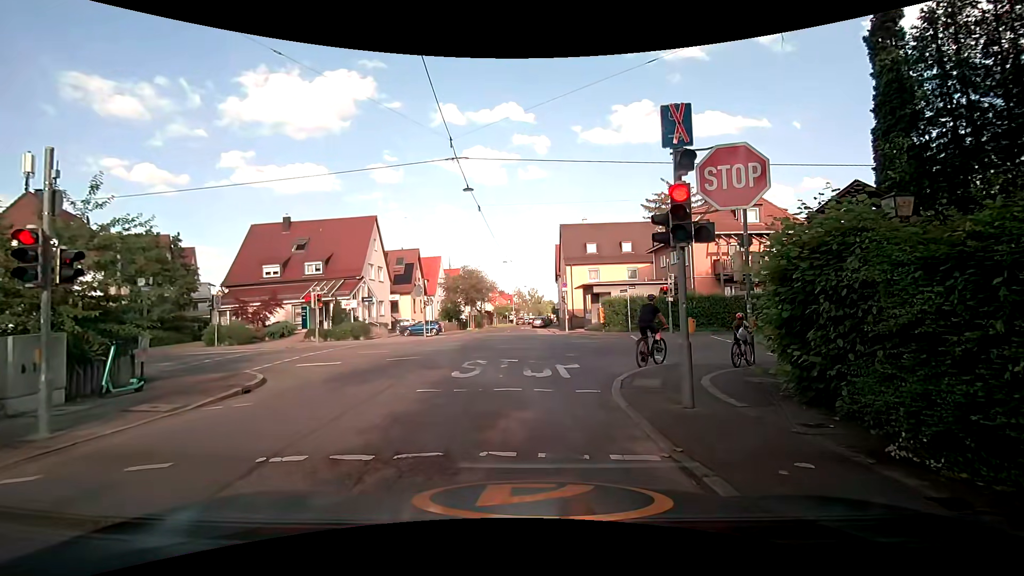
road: tertiary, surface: asphalt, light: Day
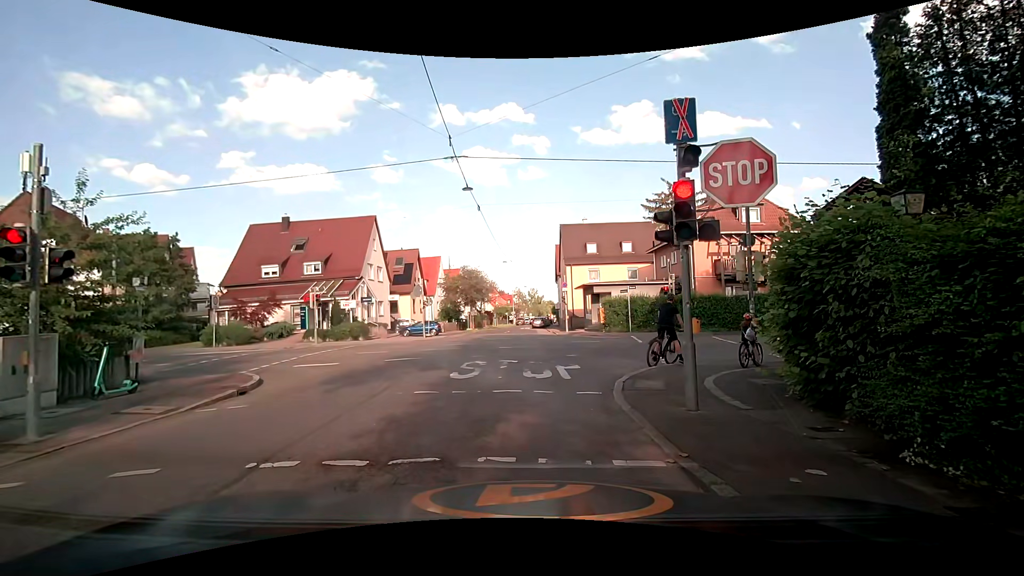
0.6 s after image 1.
(0.0, +0.2) m; 0°
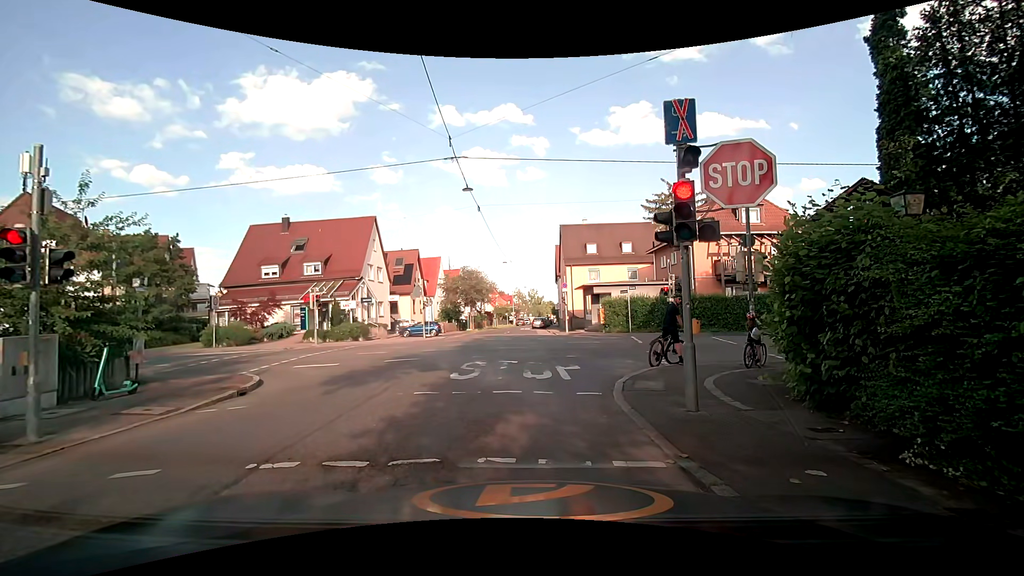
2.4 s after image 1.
(0.0, +0.1) m; 0°
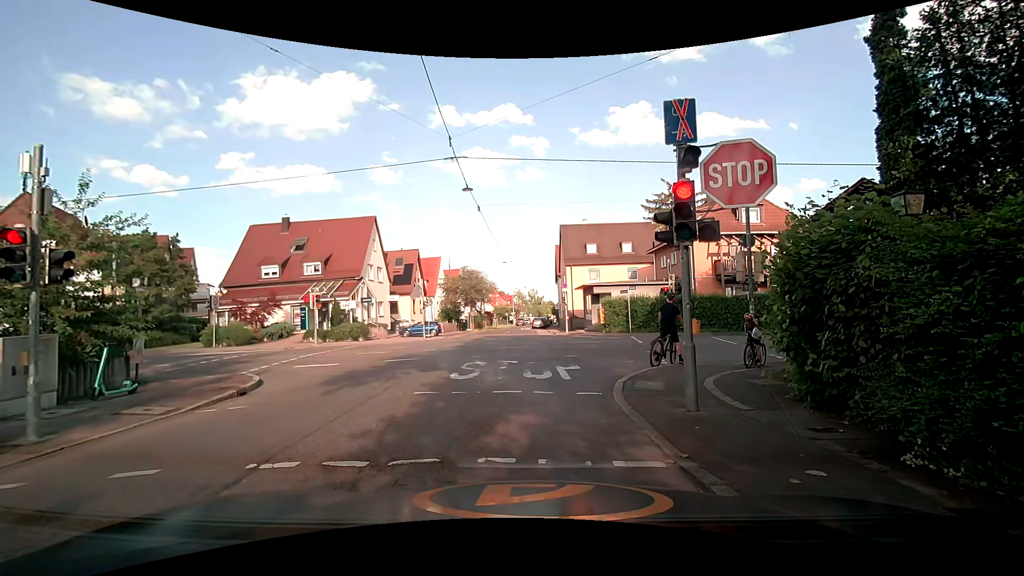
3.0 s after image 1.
(0.0, 0.0) m; 0°
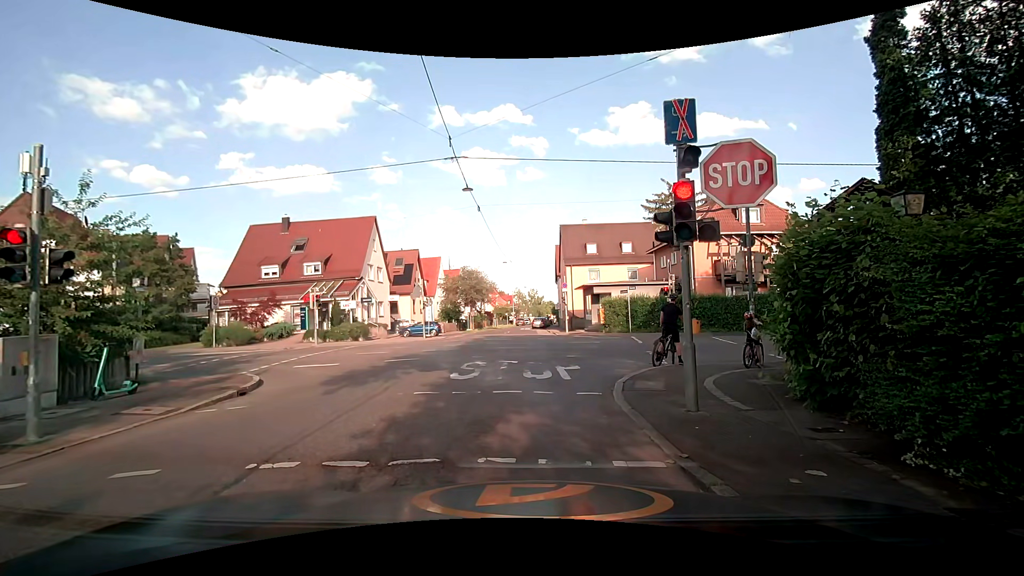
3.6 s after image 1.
(0.0, 0.0) m; 0°
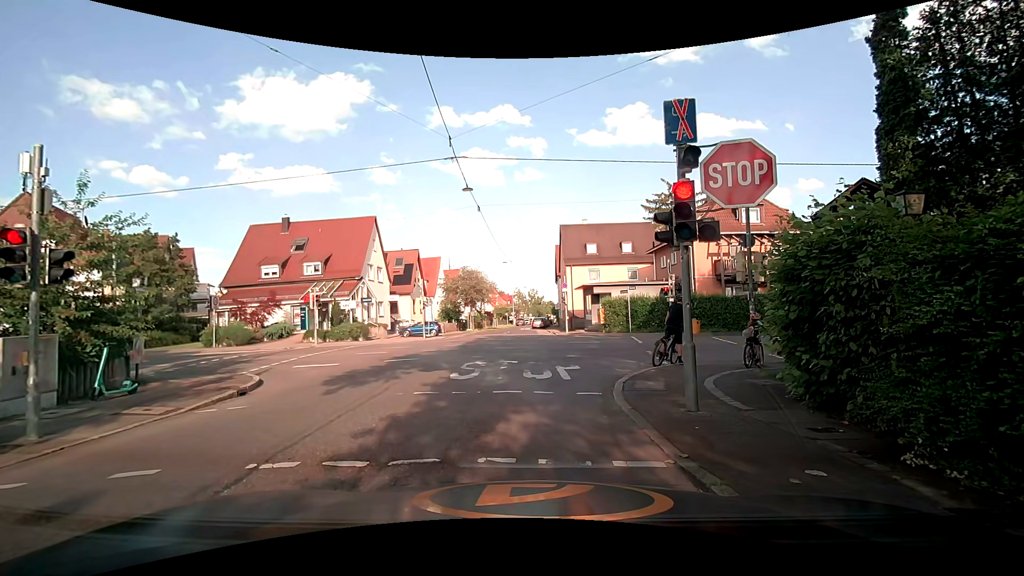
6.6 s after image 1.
(0.0, 0.0) m; 0°
